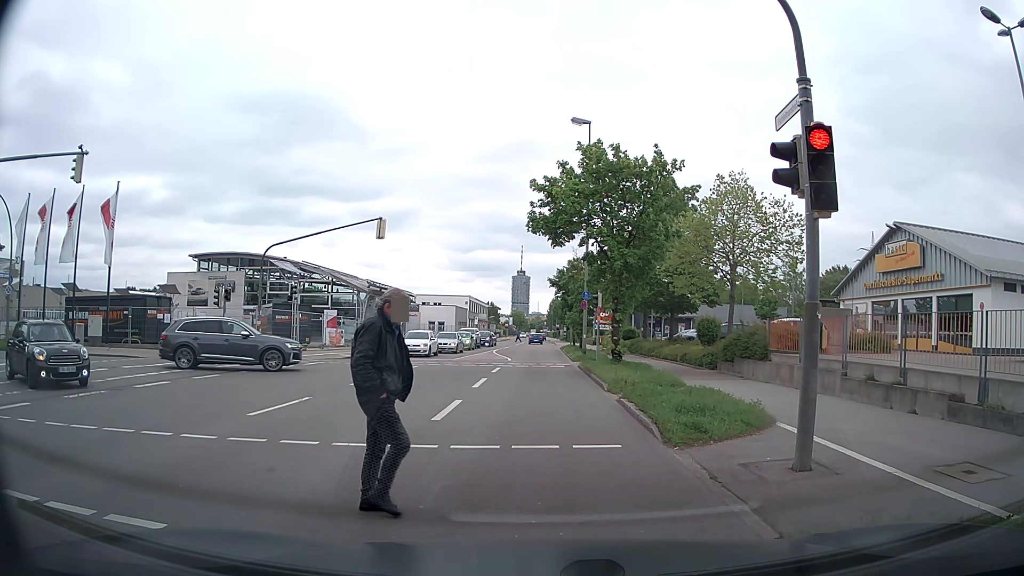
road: secondary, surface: asphalt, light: Day
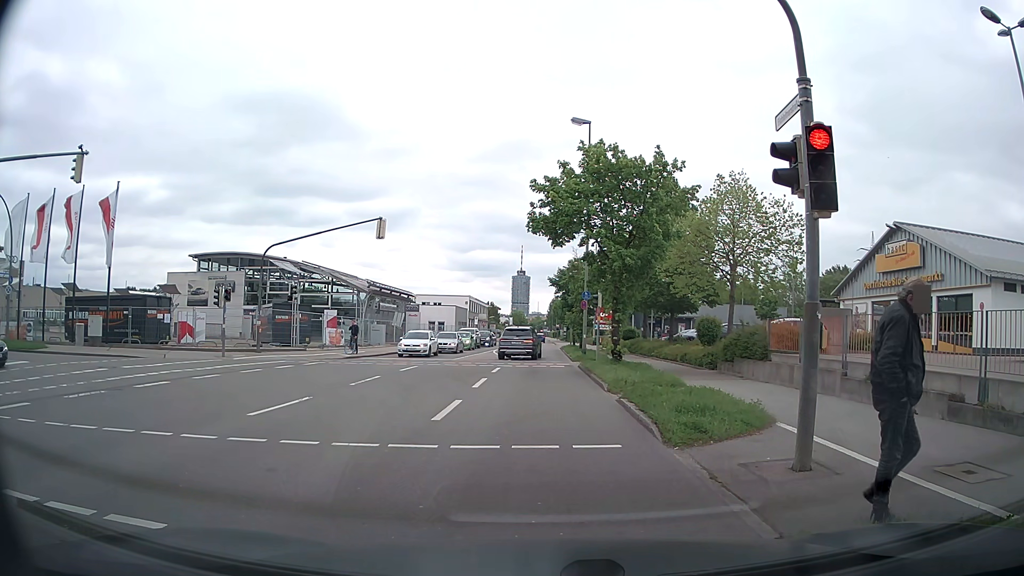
(0.0, 0.0) m; 0°
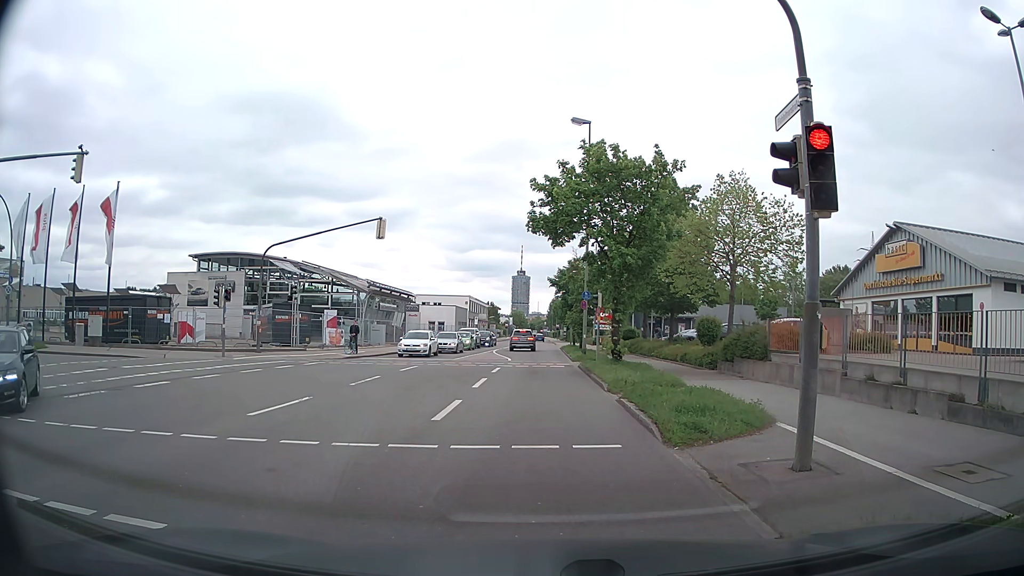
(0.0, 0.0) m; 0°
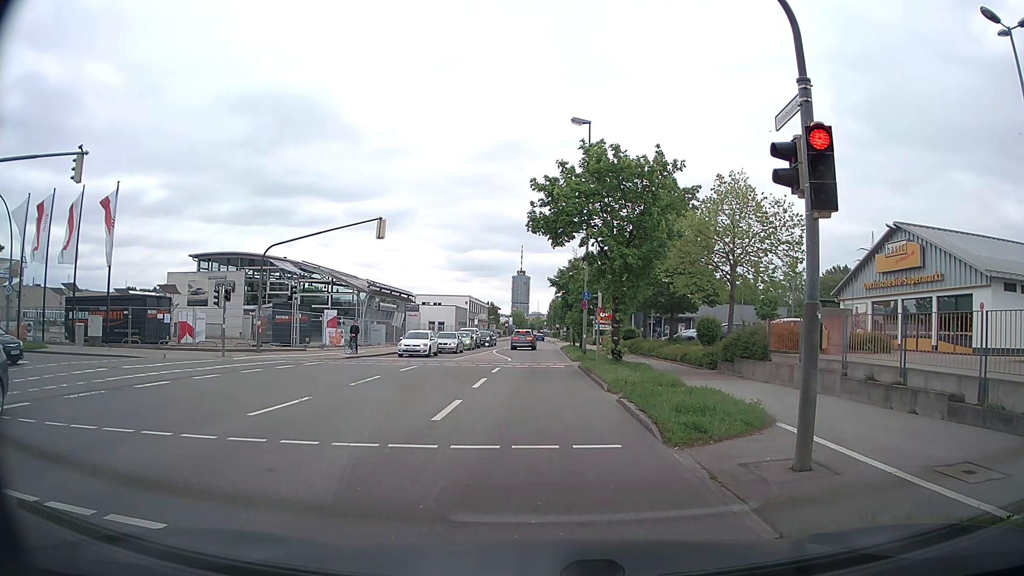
(0.0, 0.0) m; 0°
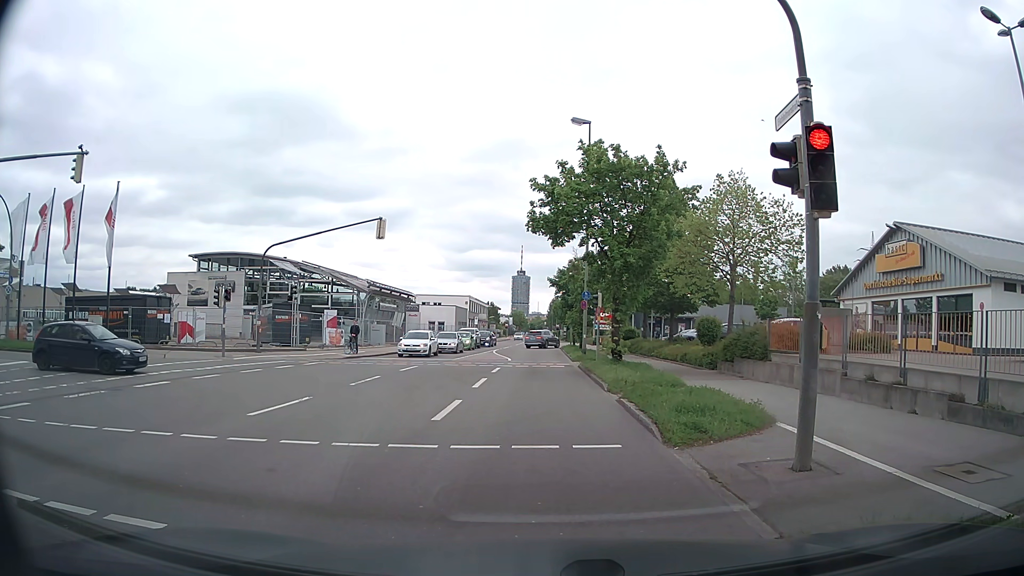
(0.0, 0.0) m; 0°
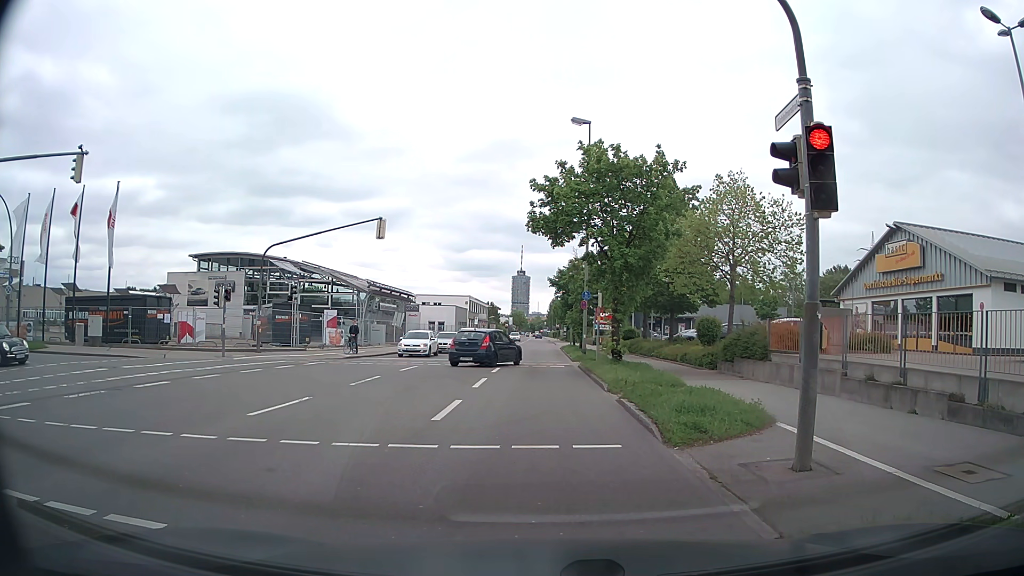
(0.0, 0.0) m; 0°
(0, +10) (-1, +20) (-1, +30) (-1, +40) (-2, +50) (-2, +60) (-3, +70) (-3, +80) (-3, +90) (-4, +100) m
